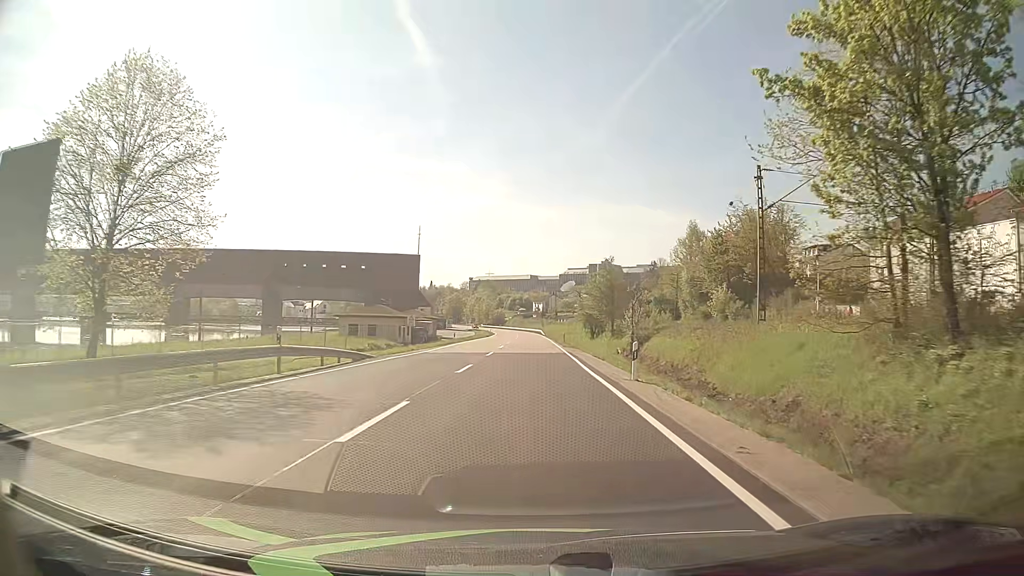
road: primary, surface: asphalt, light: Day
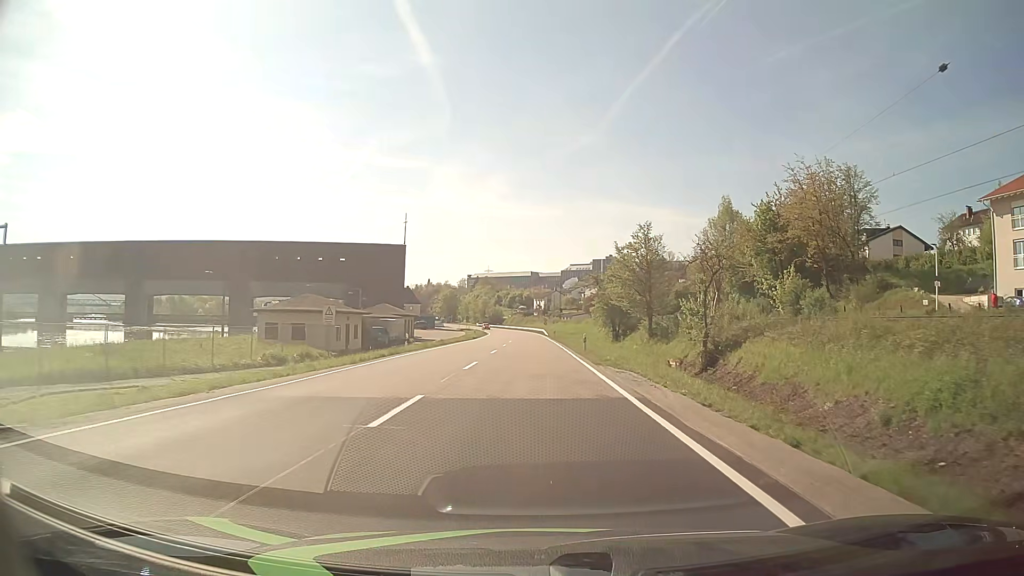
(0.0, +23.0) m; 0°
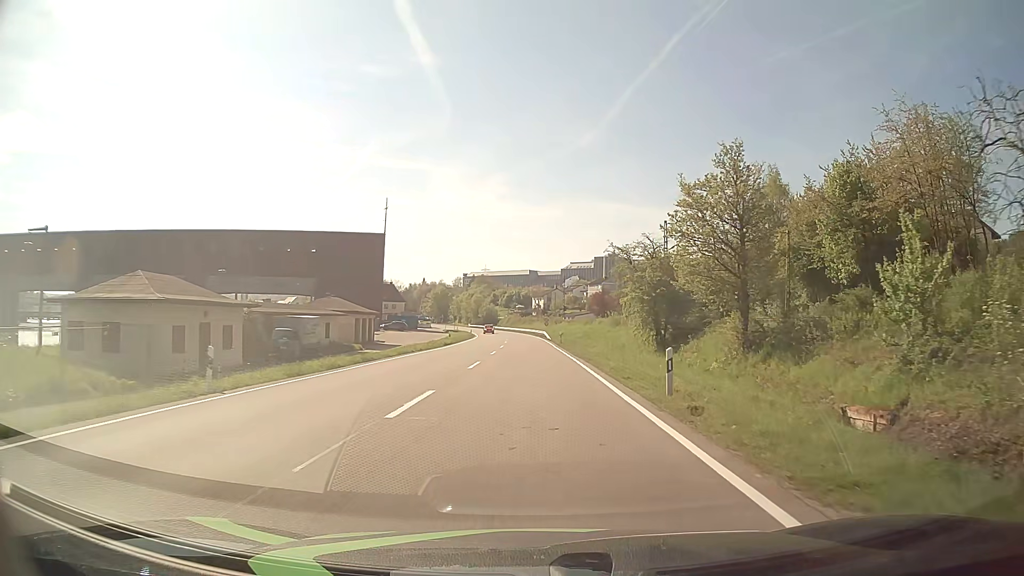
(+0.1, +23.0) m; 0°
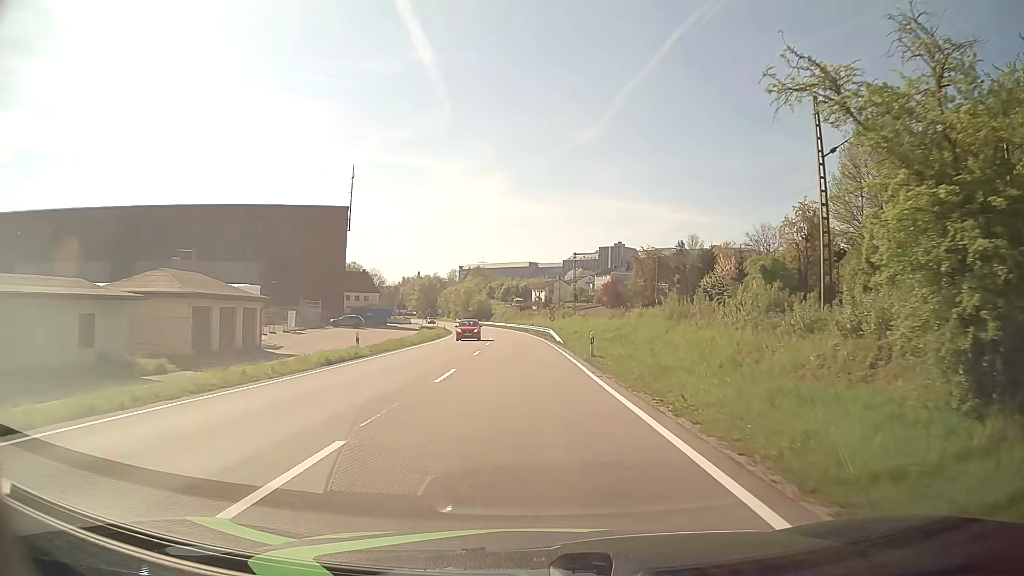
(0.0, +30.5) m; 0°
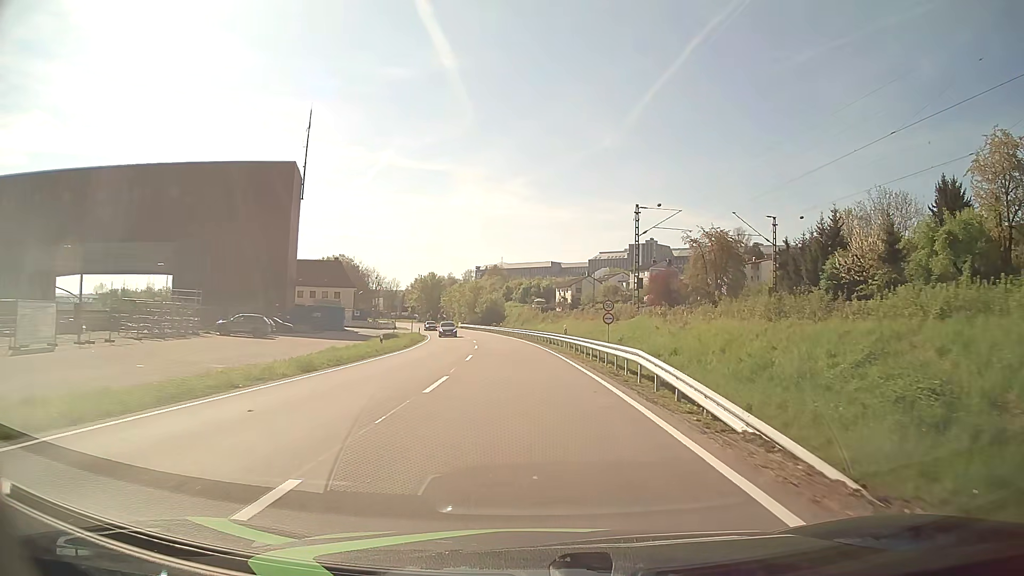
(-0.5, +38.1) m; -2°
(0, +10) (0, +20) (0, +30) (-1, +40) (-2, +50) (-3, +60) (-4, +70) (-6, +80) (-8, +89) (-10, +99) m
